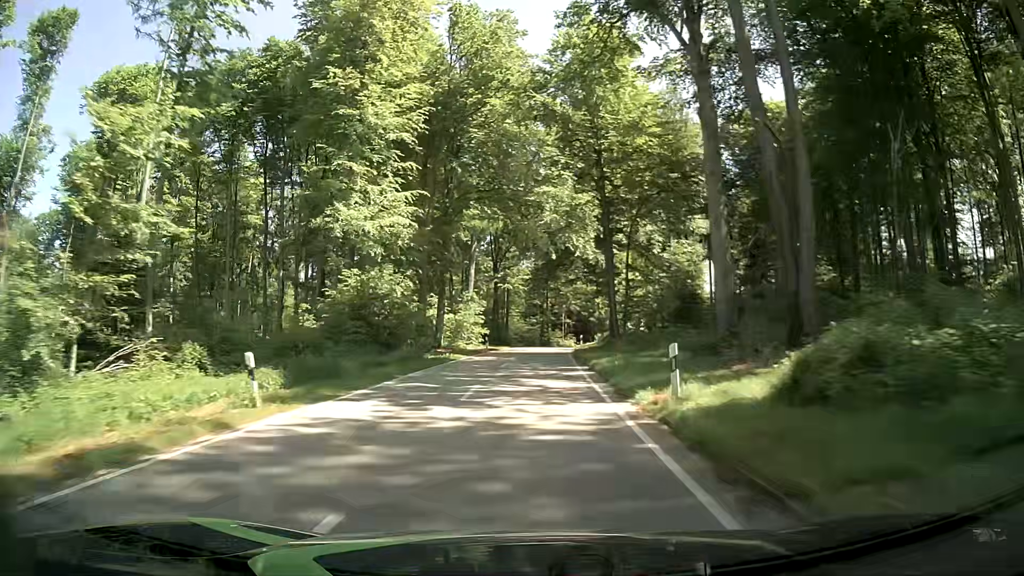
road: tertiary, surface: asphalt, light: Day
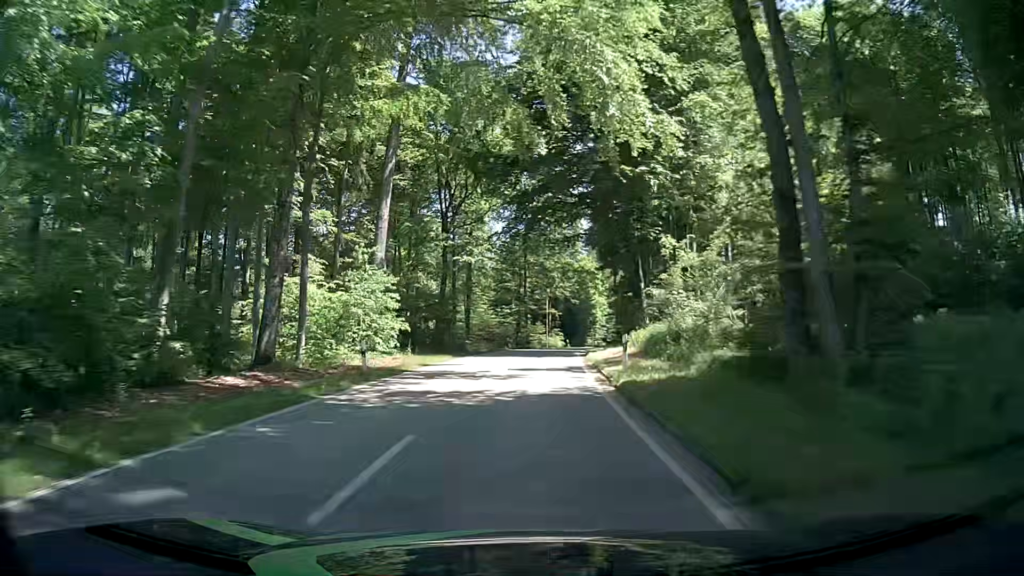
(+0.5, +32.5) m; +2°
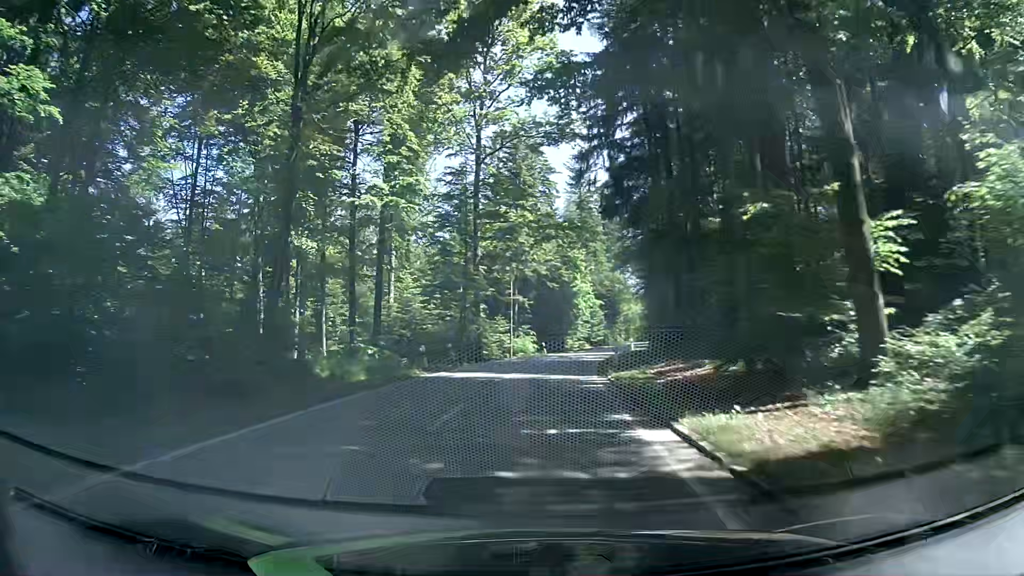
(+0.6, +31.6) m; +2°
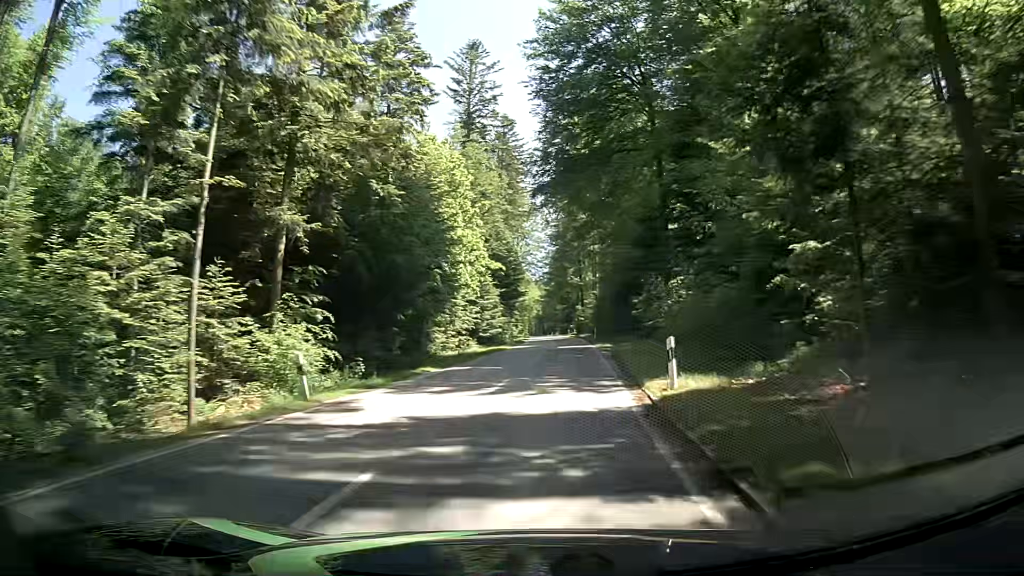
(+2.9, +42.5) m; +9°
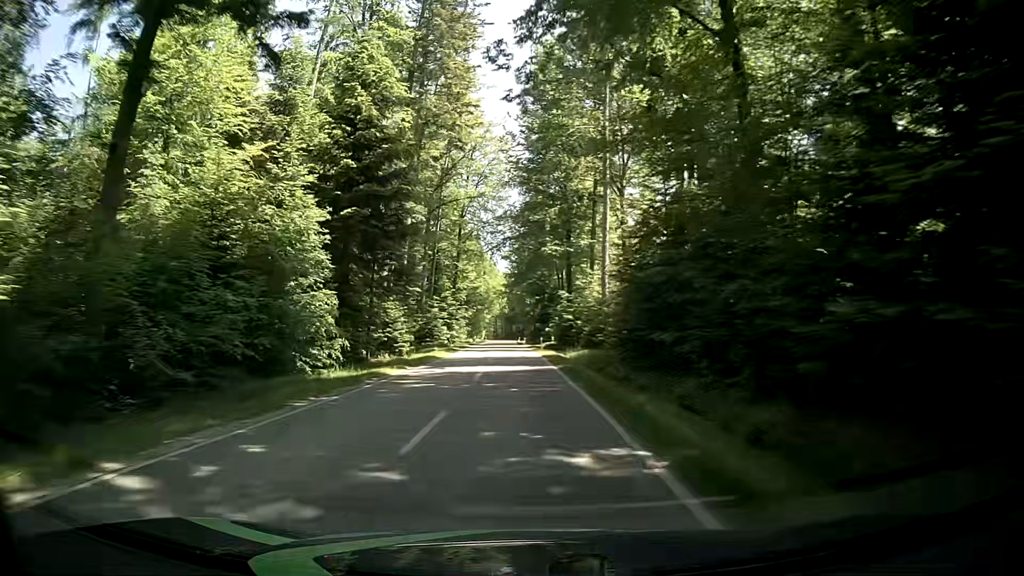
(+3.5, +55.7) m; +3°
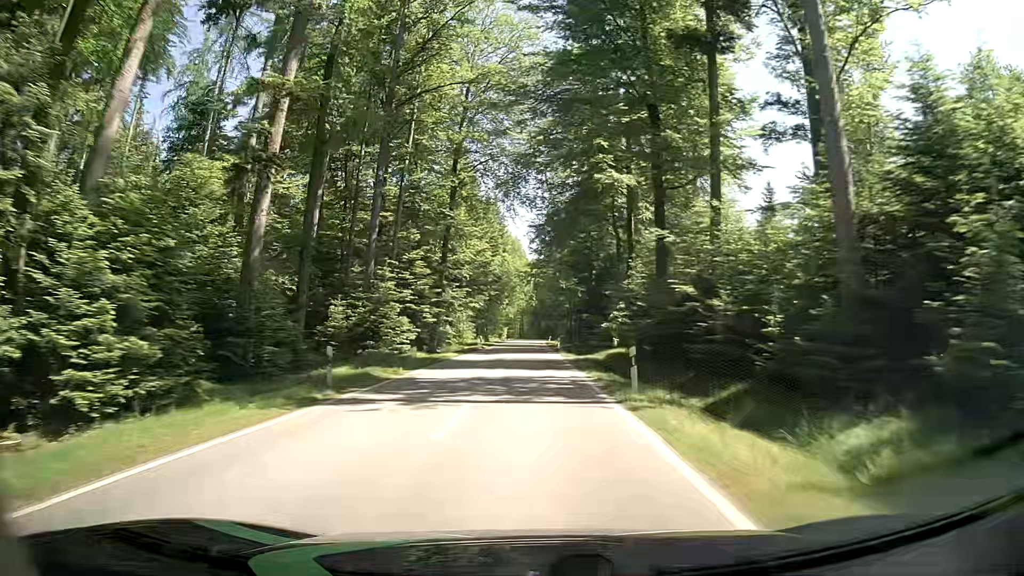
(-0.8, +35.4) m; -3°
(0, +10) (0, +20) (+1, +30) (+1, +40) (+1, +50) (+1, +60) (+1, +70) (+1, +80) (+2, +90) (+2, +100) m
